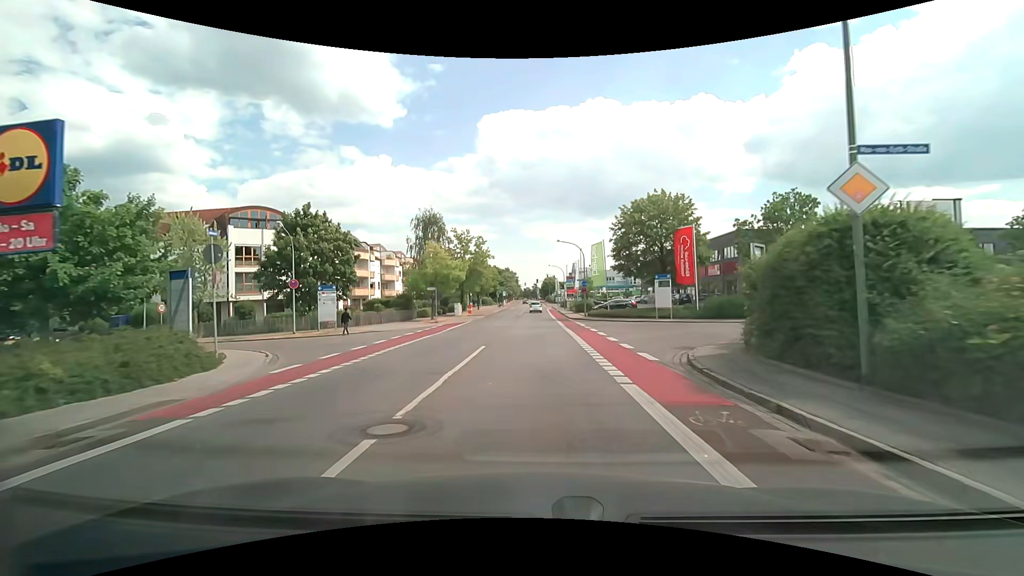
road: tertiary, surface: asphalt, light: Day
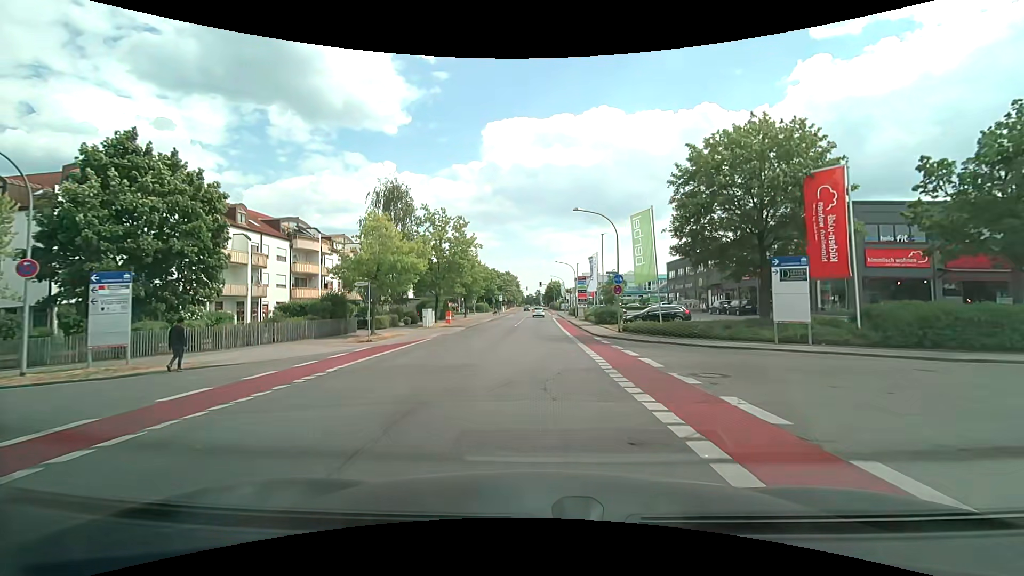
(-0.1, +18.3) m; -1°
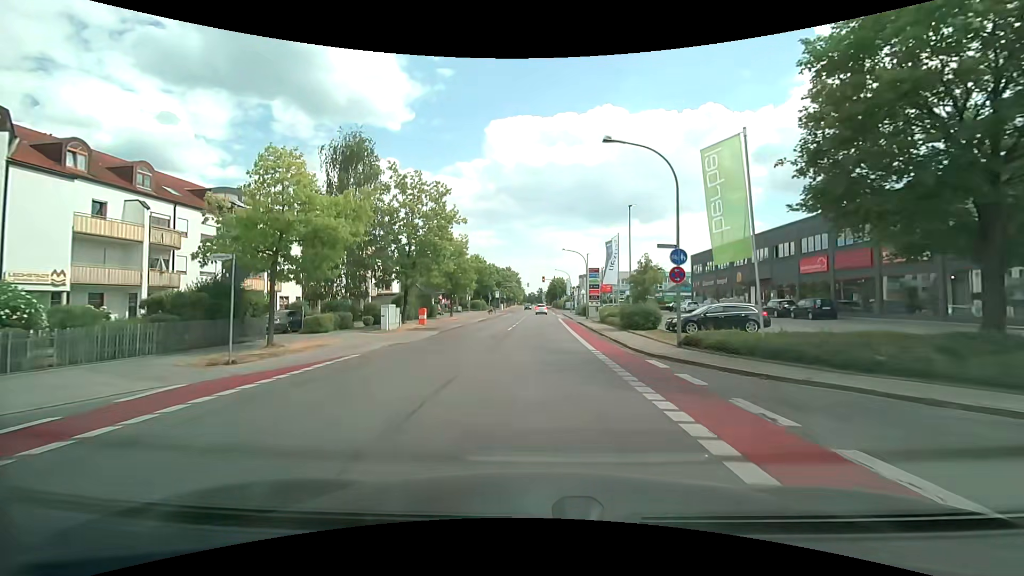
(0.0, +11.9) m; 0°
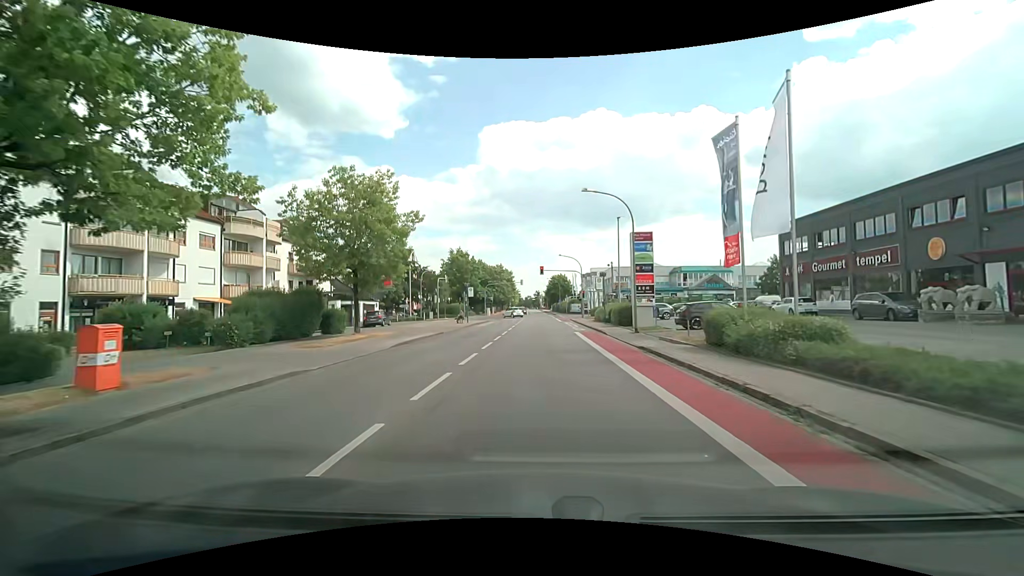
(+0.3, +27.4) m; +1°
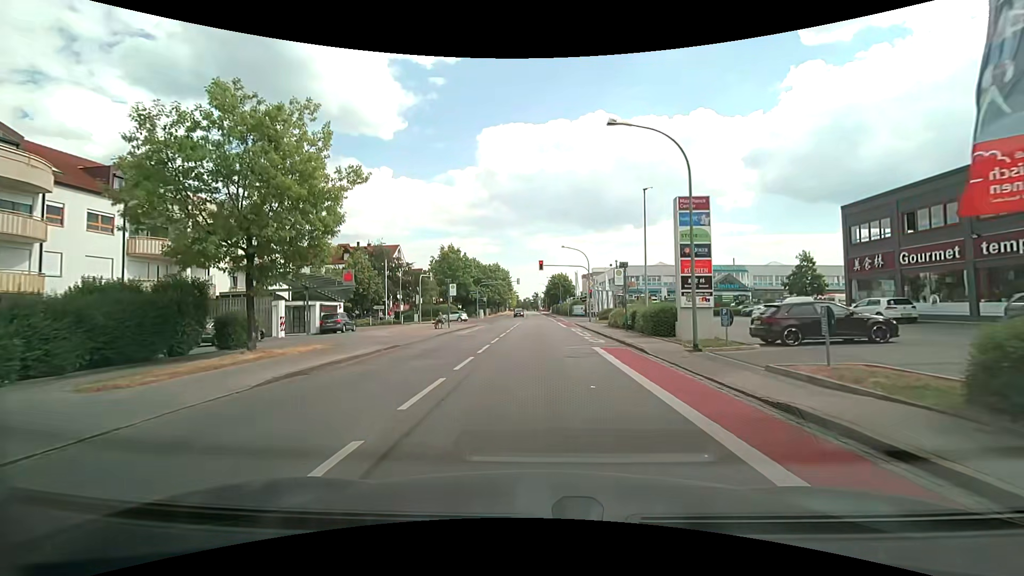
(0.0, +9.6) m; 0°
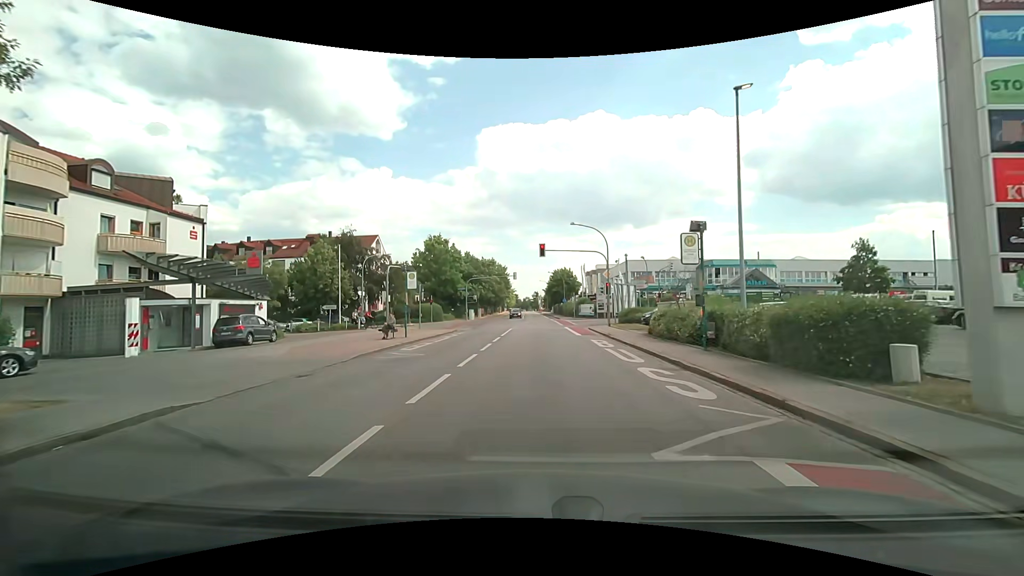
(-0.1, +12.9) m; -1°
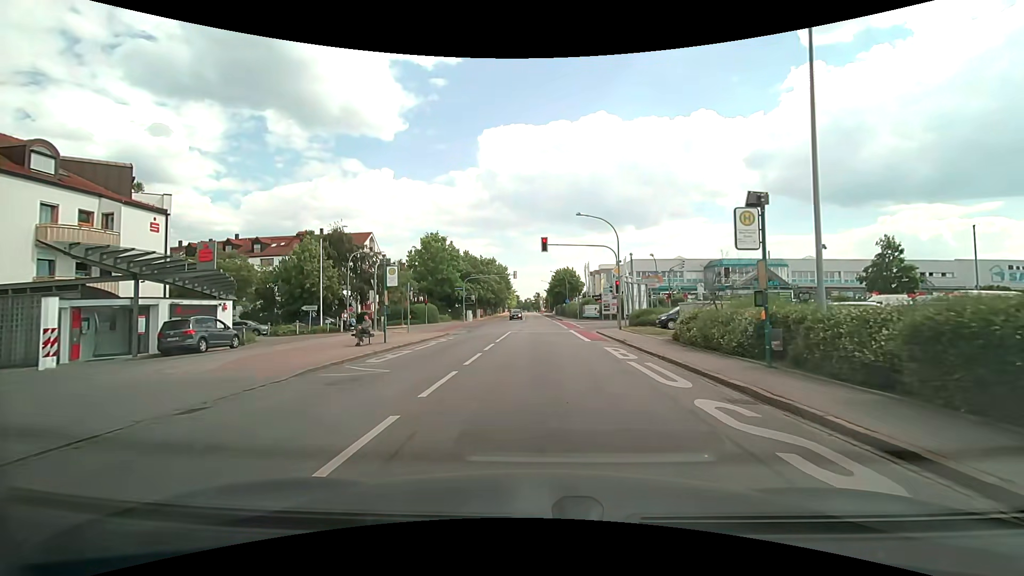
(0.0, +3.9) m; +1°
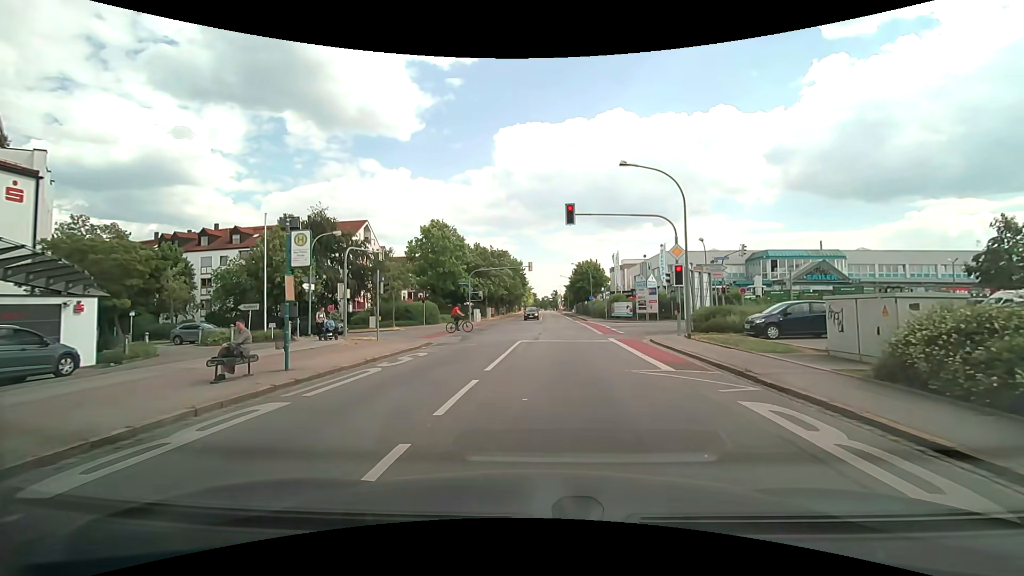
(-0.3, +10.4) m; -3°
